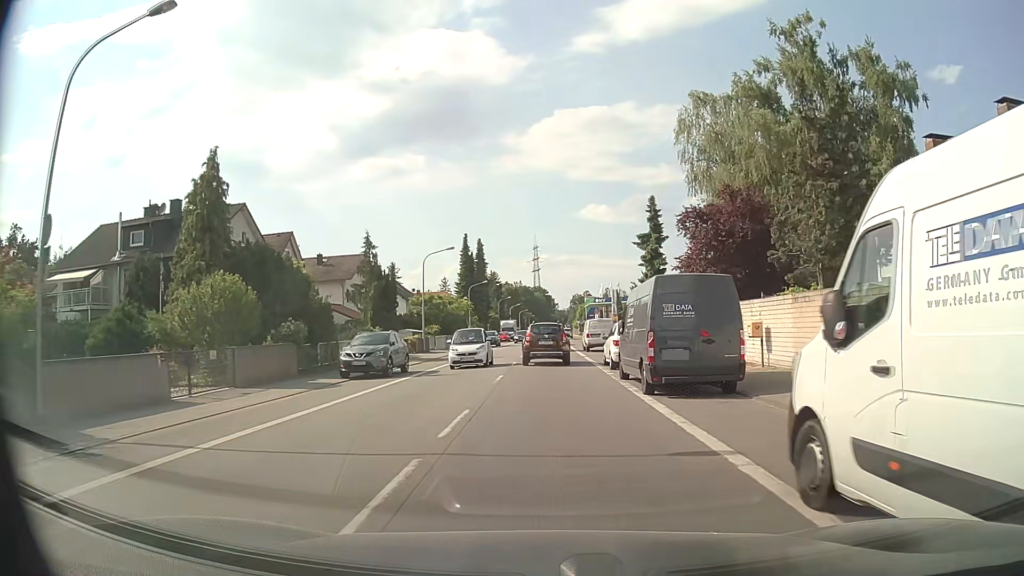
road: primary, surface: asphalt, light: Day
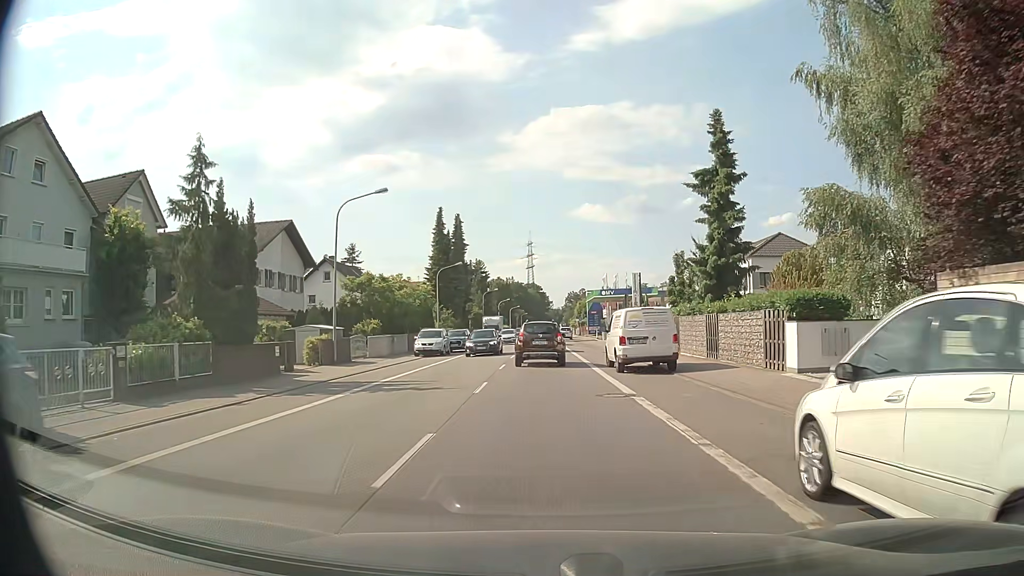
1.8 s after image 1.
(0.0, +20.6) m; 0°
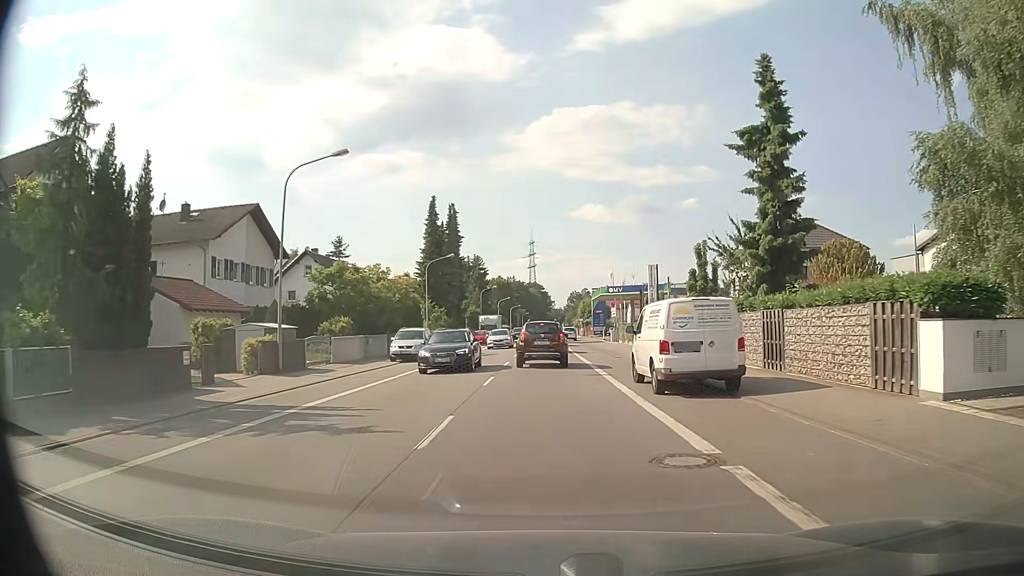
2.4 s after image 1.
(+0.1, +6.8) m; 0°
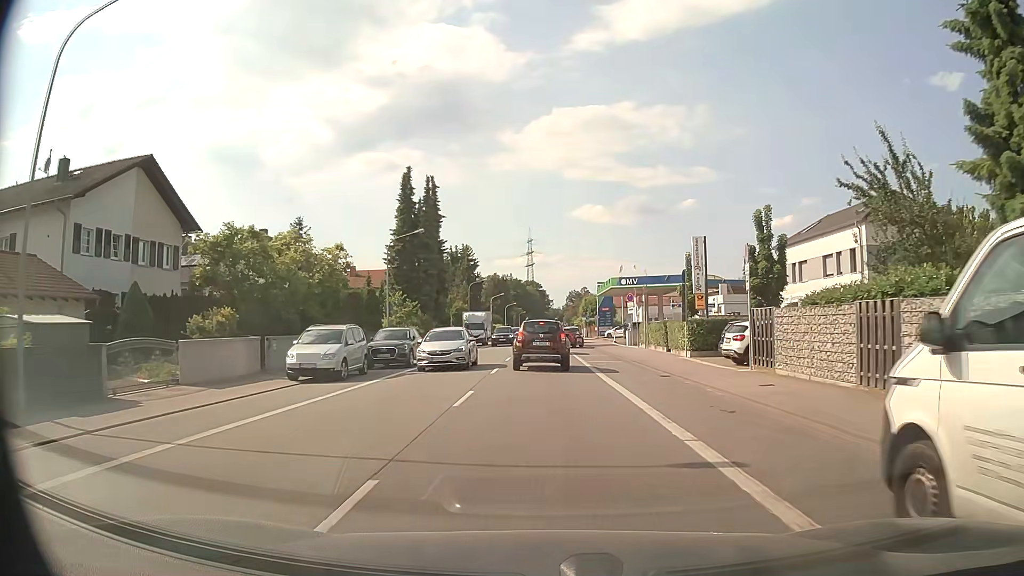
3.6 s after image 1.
(+0.1, +13.5) m; +1°
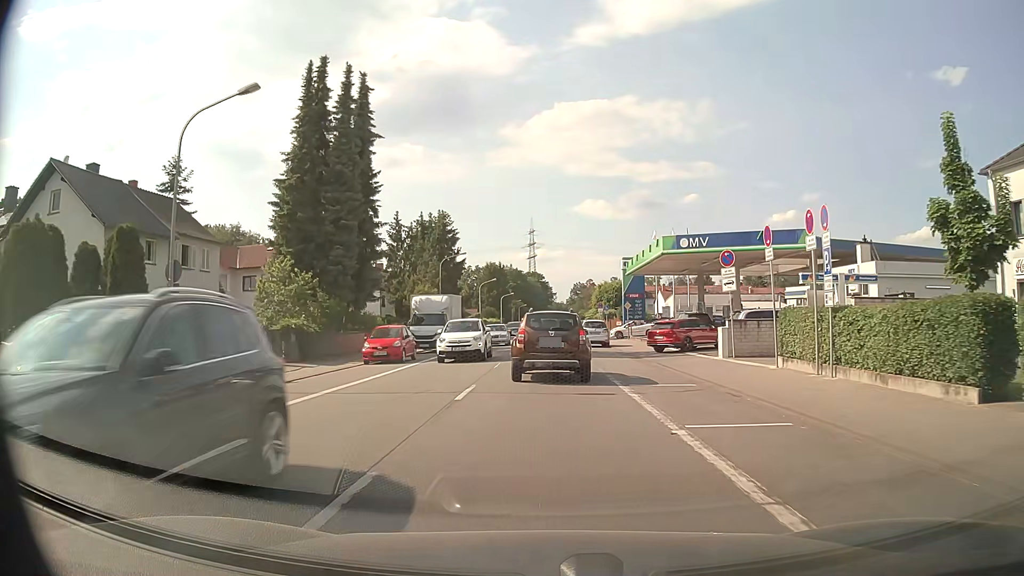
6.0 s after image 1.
(-0.2, +25.6) m; -1°
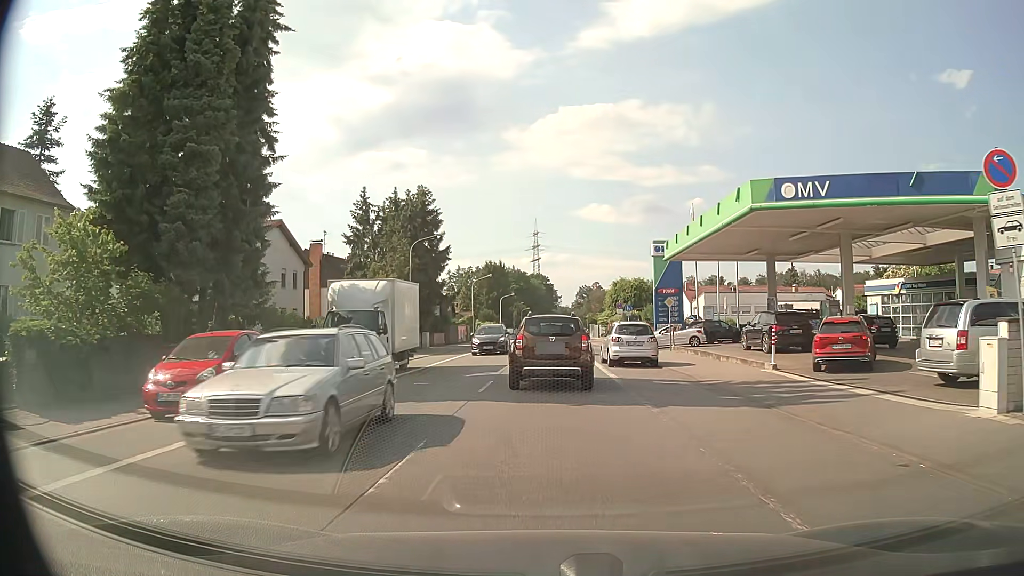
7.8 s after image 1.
(0.0, +15.1) m; 0°
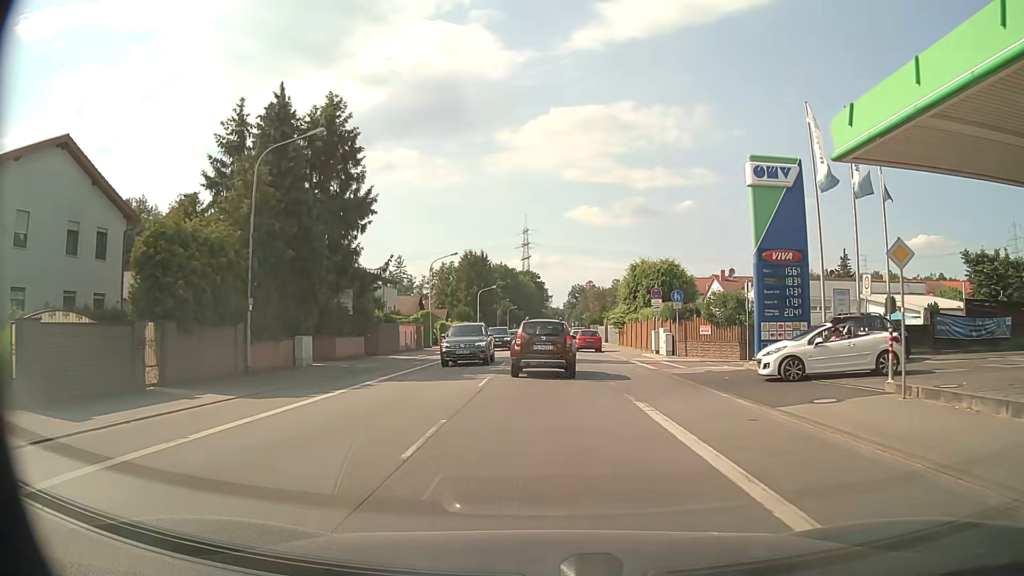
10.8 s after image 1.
(+0.1, +24.5) m; 0°
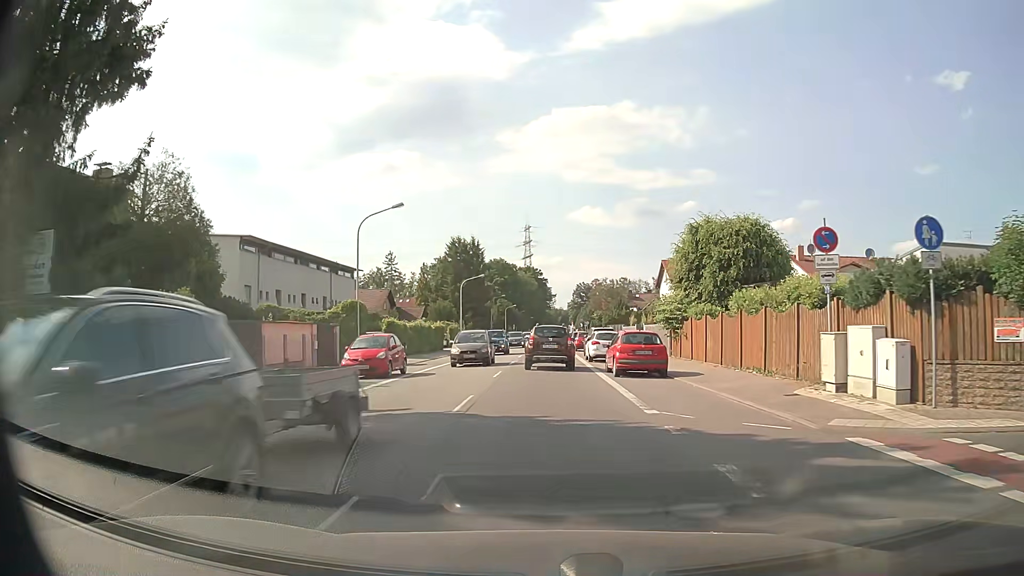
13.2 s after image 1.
(+0.2, +23.0) m; 0°
(0, +10) (0, +20) (0, +30) (0, +40) (0, +50) (0, +60) (0, +70) (0, +80) (0, +90) (0, +100) m
